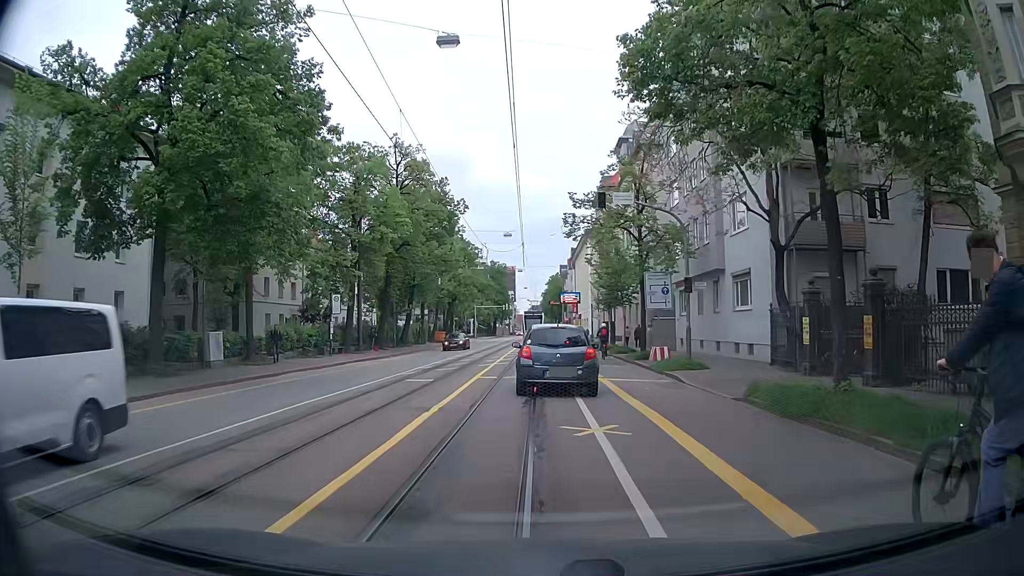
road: tertiary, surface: asphalt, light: Day
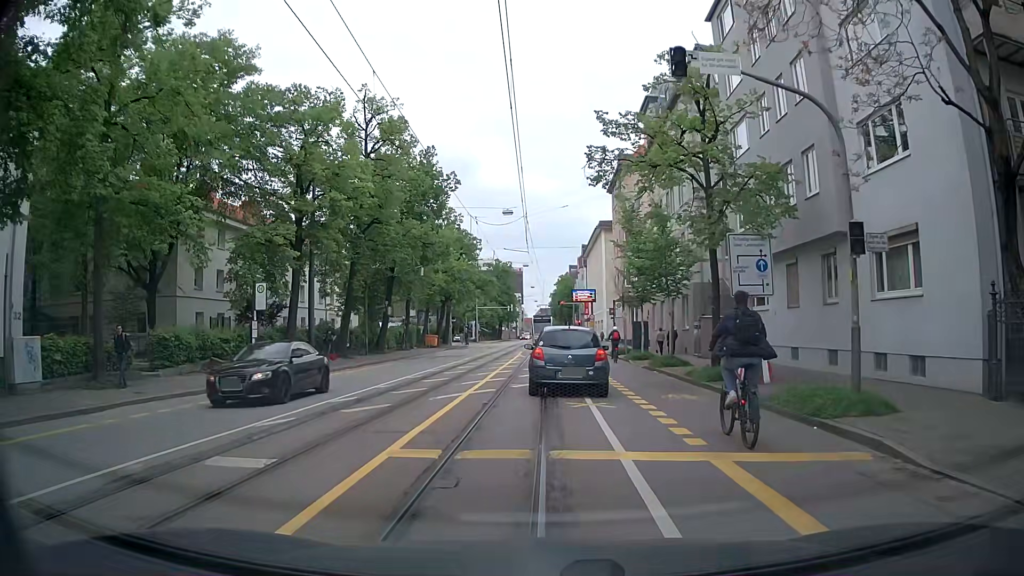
(-0.2, +12.2) m; -2°
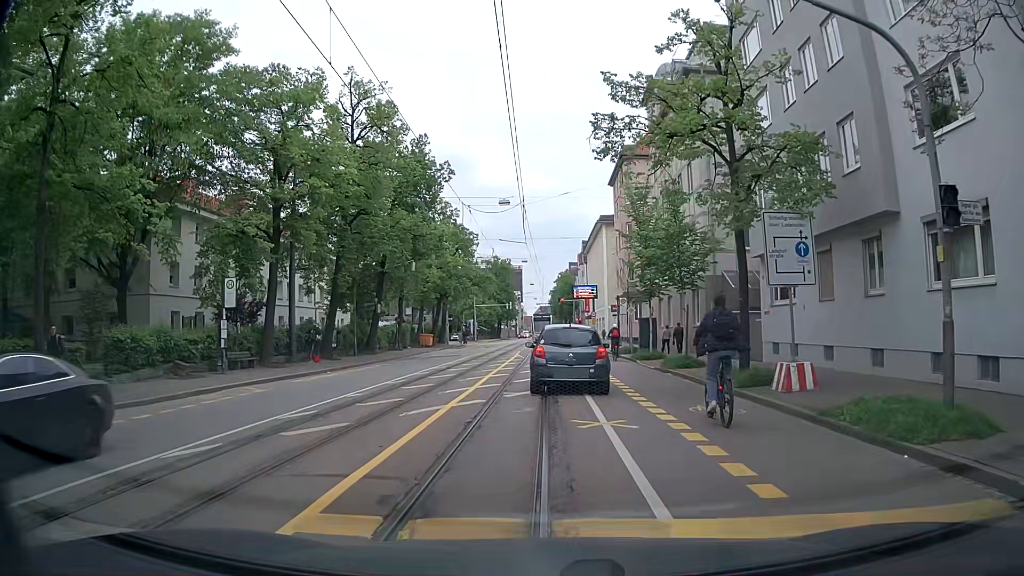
(0.0, +2.9) m; +1°
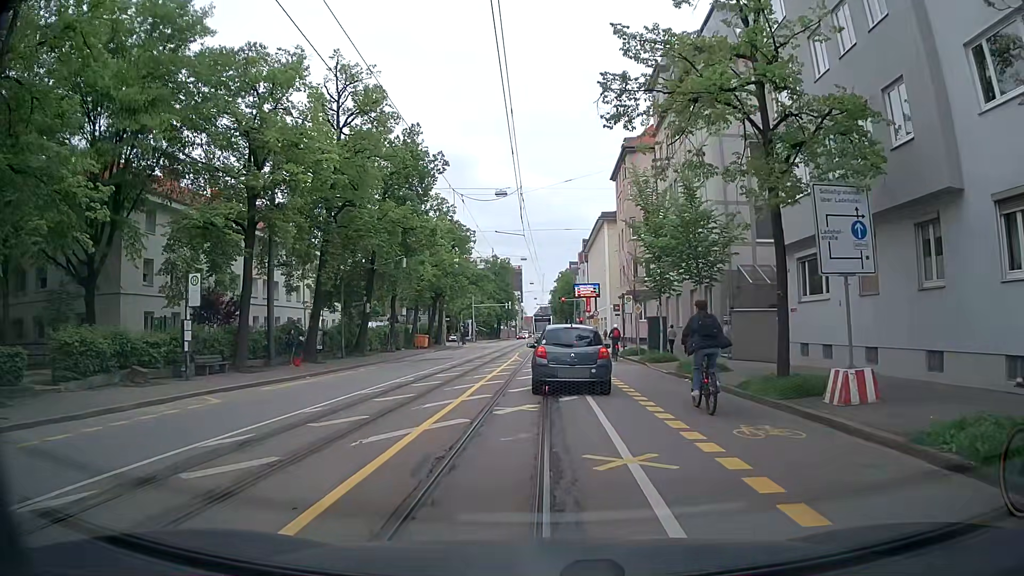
(0.0, +2.9) m; 0°
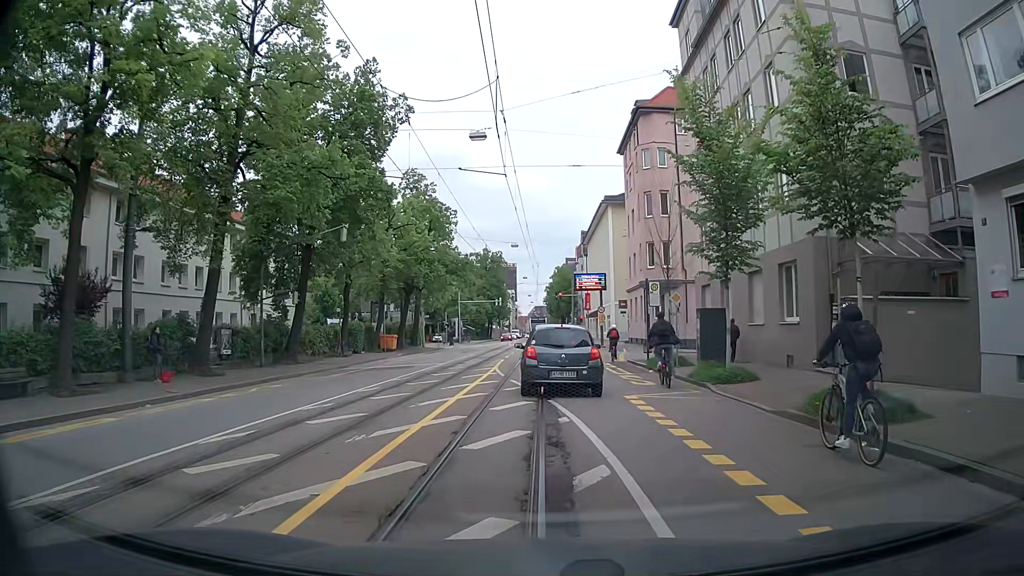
(-0.1, +11.8) m; -1°
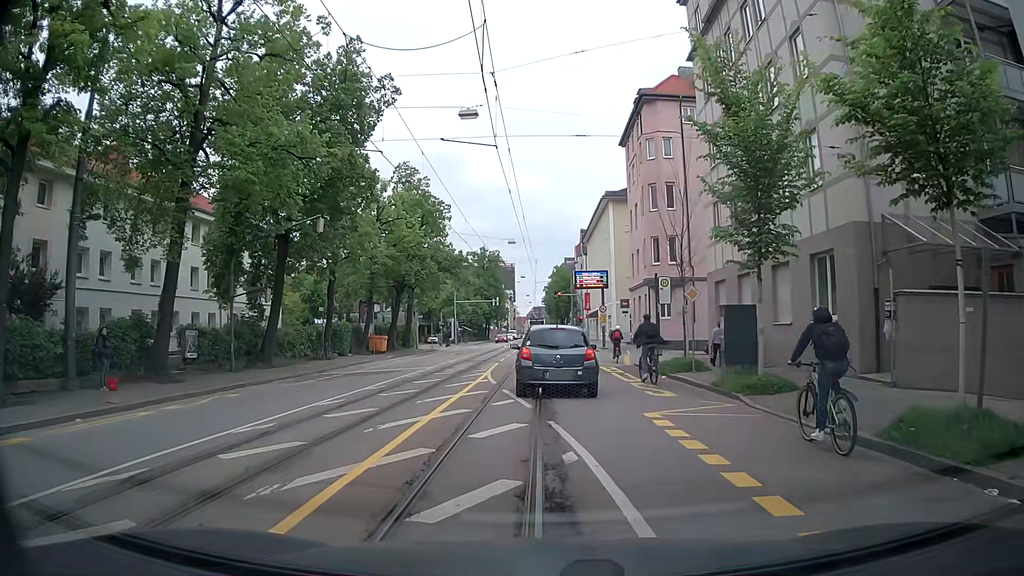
(0.0, +3.0) m; 0°
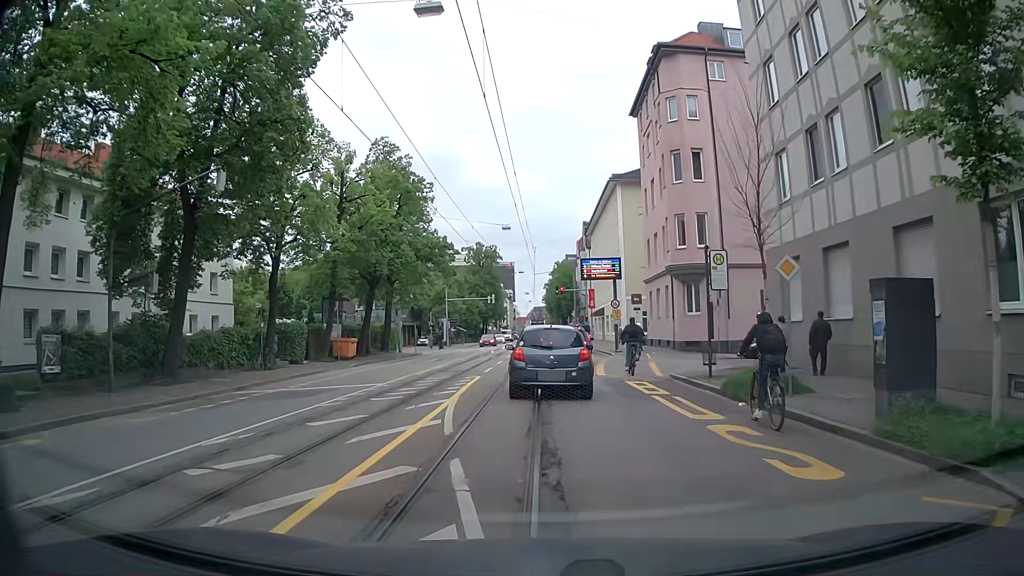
(+0.1, +8.8) m; +1°
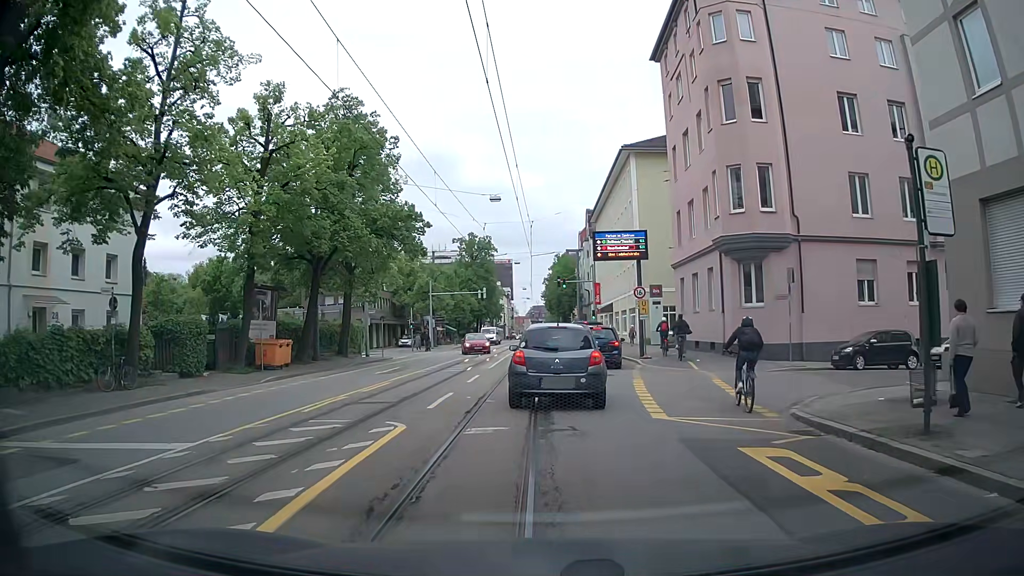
(0.0, +11.5) m; 0°
